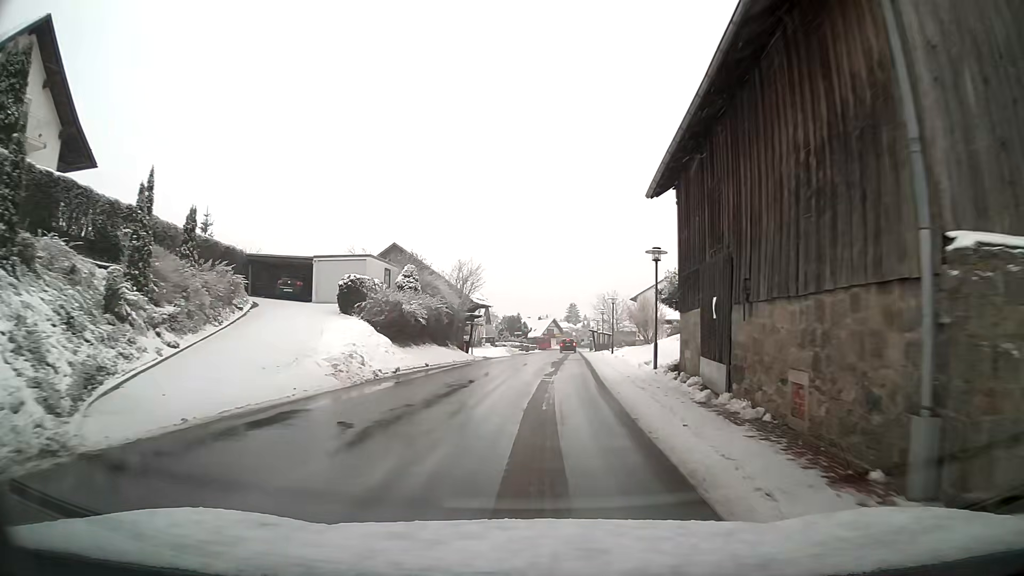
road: tertiary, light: Day
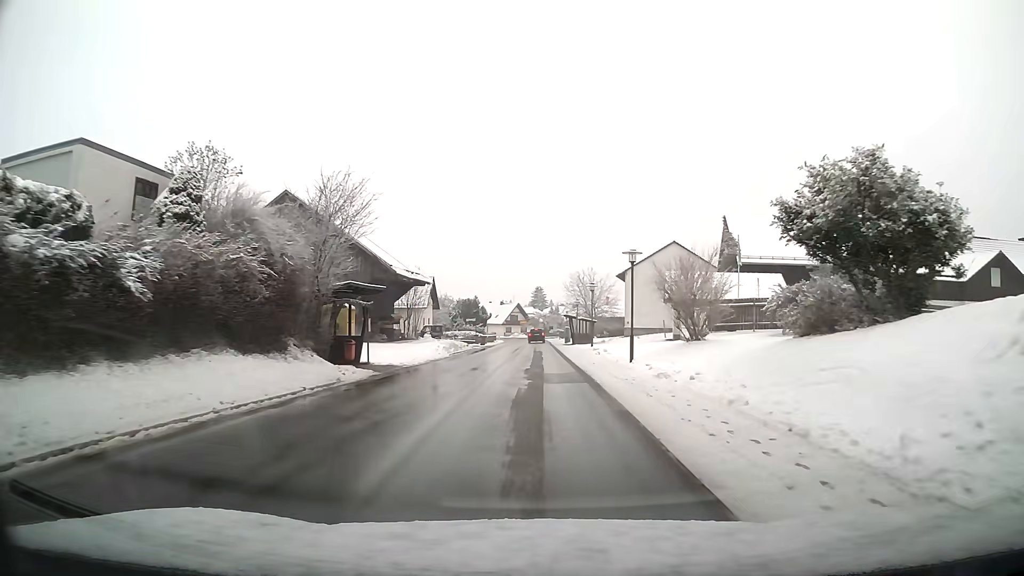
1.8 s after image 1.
(+0.5, +20.6) m; +2°
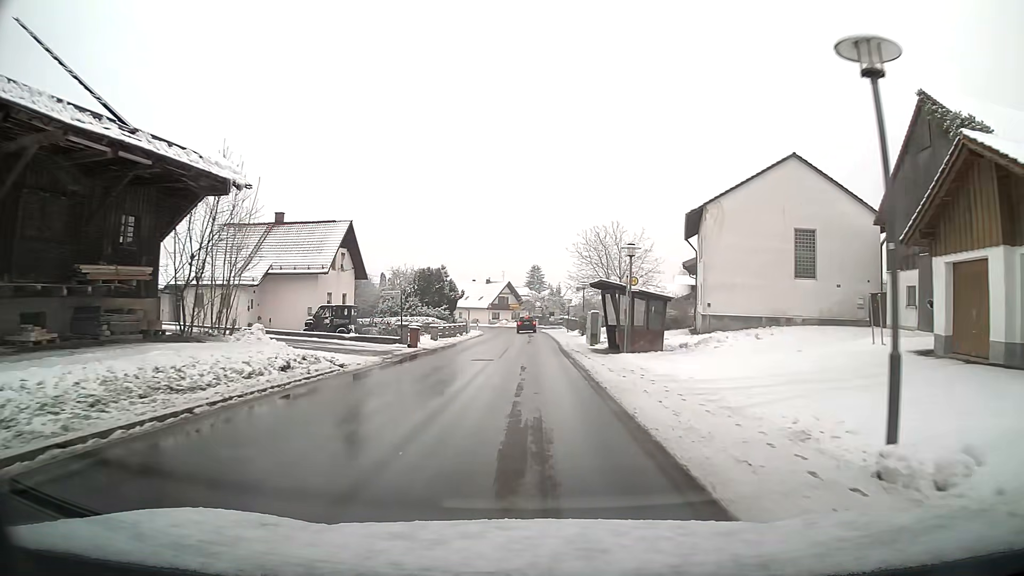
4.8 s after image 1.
(+0.3, +34.3) m; +1°
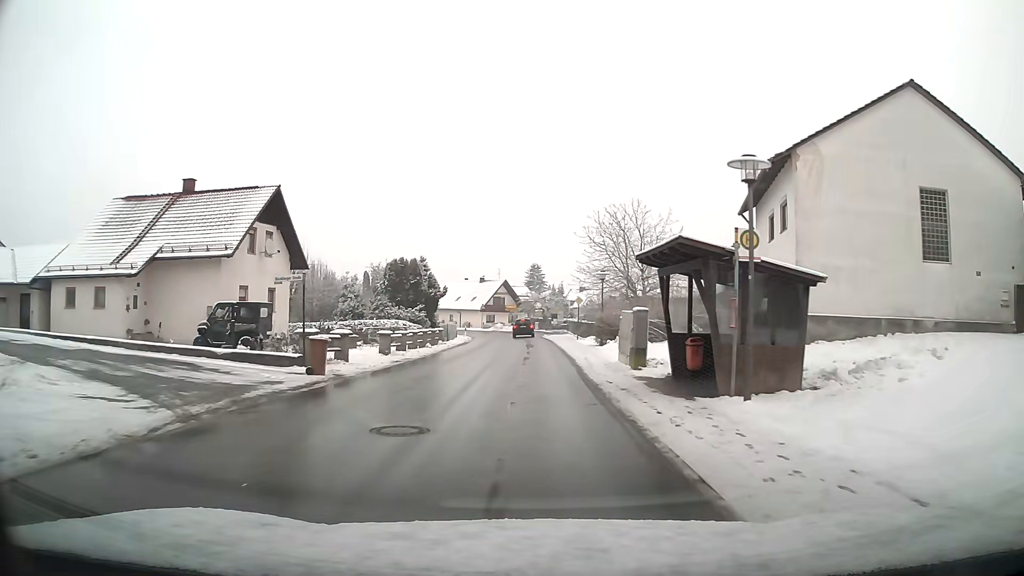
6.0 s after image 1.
(0.0, +13.3) m; 0°
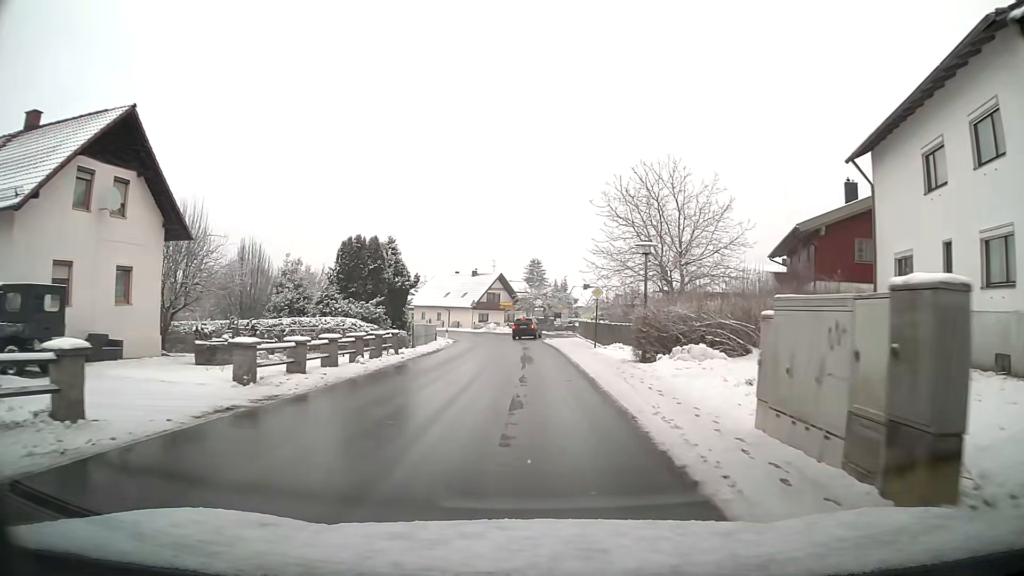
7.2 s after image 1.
(+0.1, +13.3) m; 0°
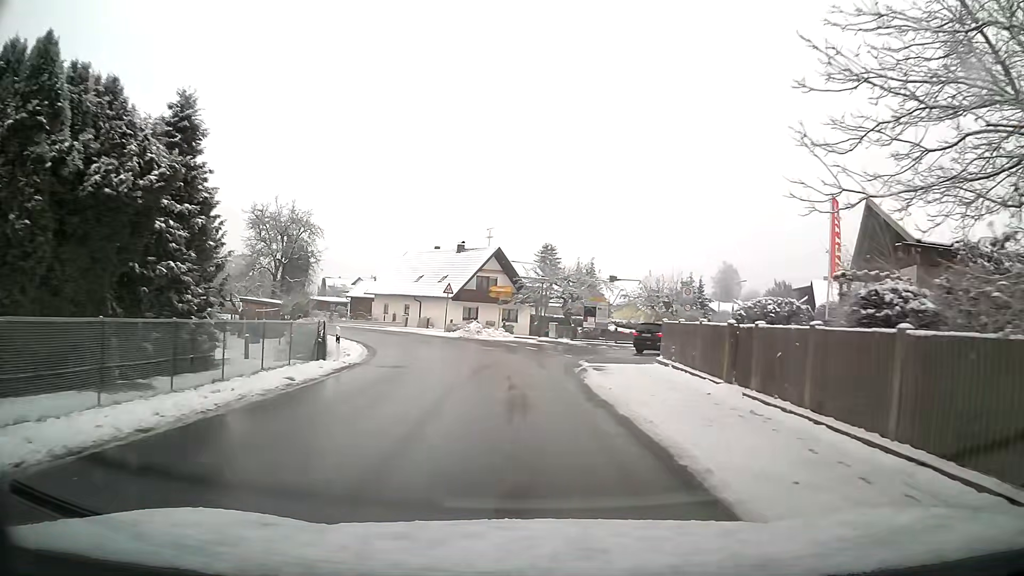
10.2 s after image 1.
(-0.3, +30.3) m; -1°
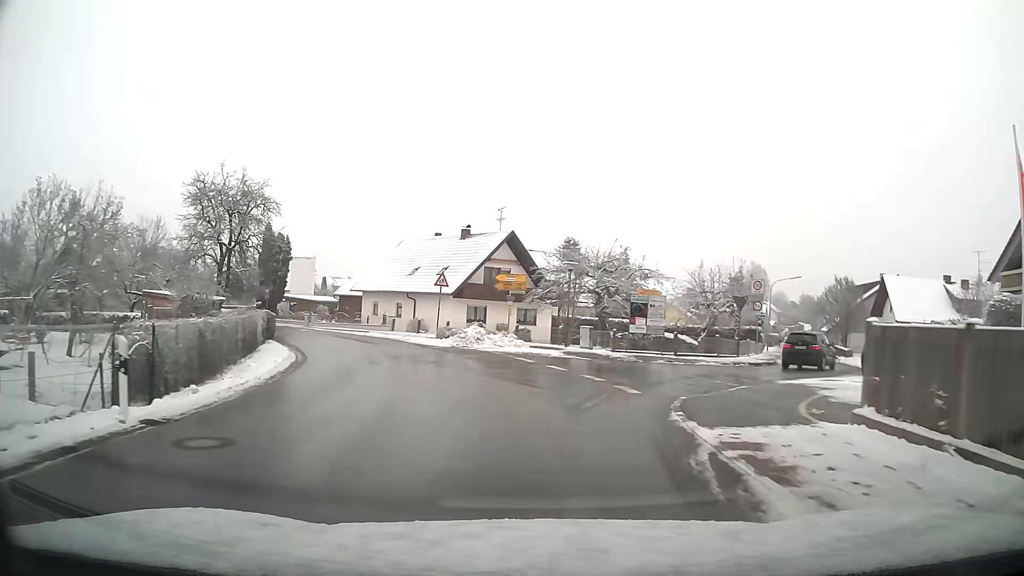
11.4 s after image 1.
(-0.2, +12.4) m; -3°
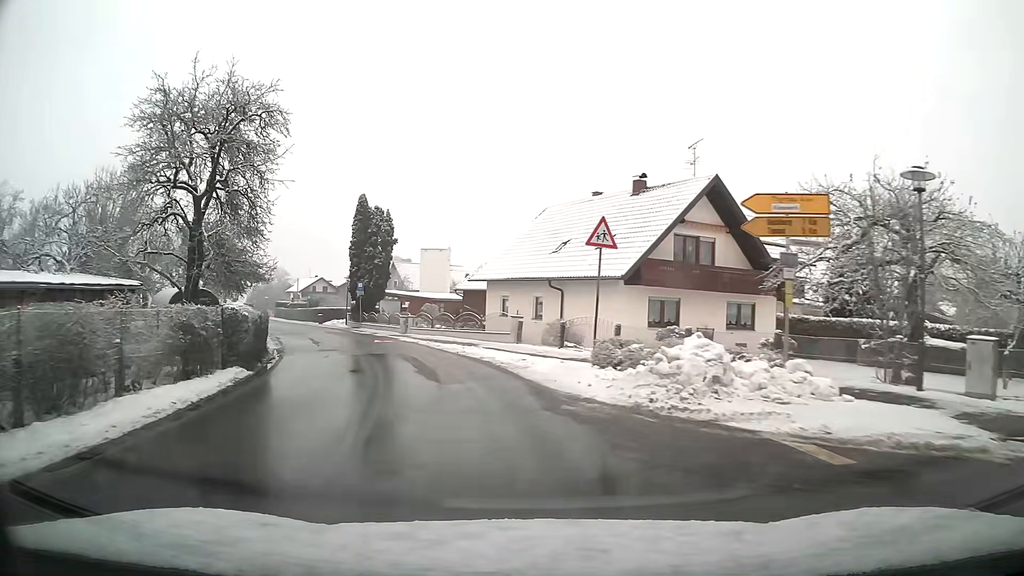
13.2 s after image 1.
(-2.2, +18.9) m; -15°
